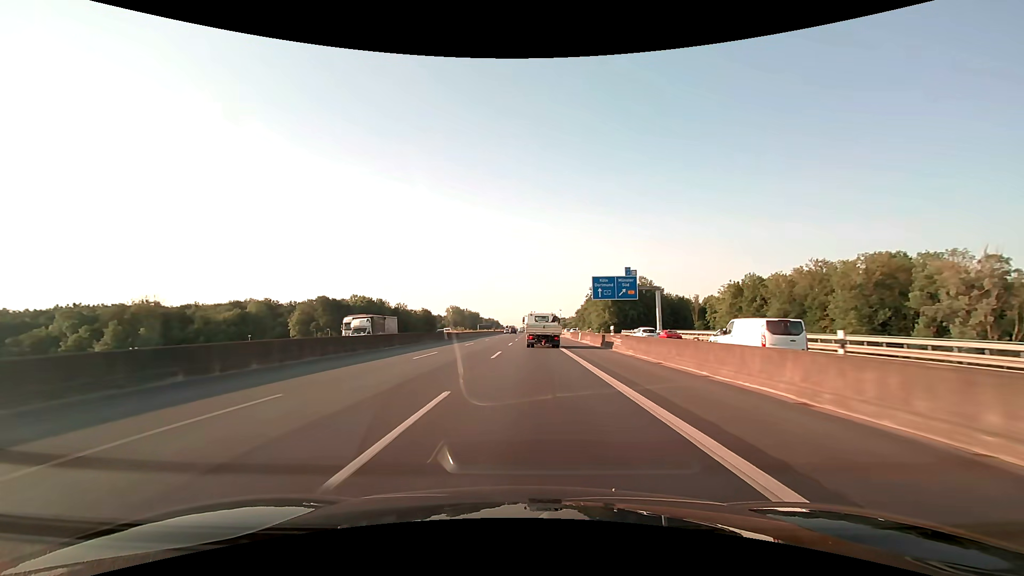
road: motorway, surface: asphalt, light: Day
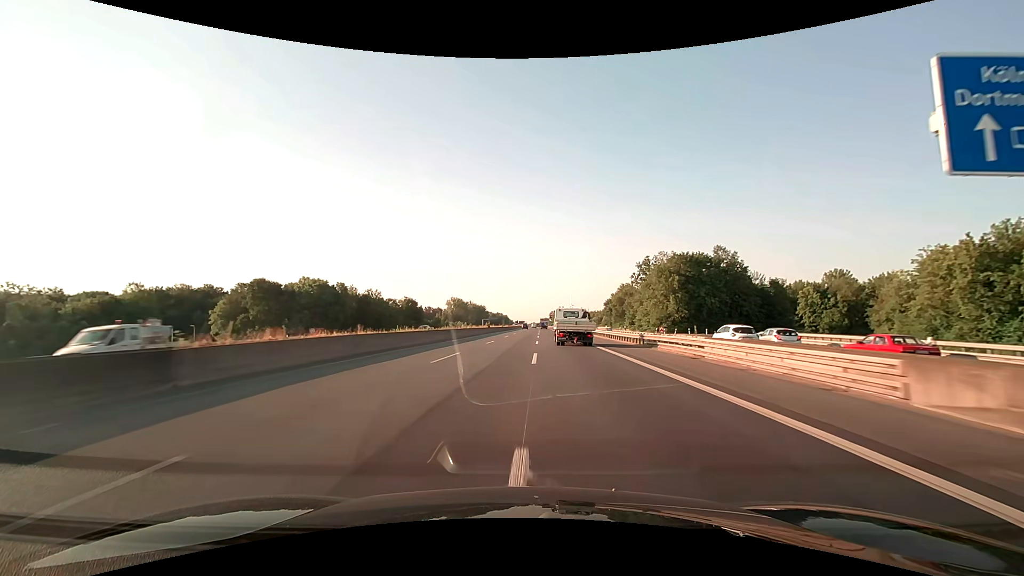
(-0.8, +60.0) m; -1°
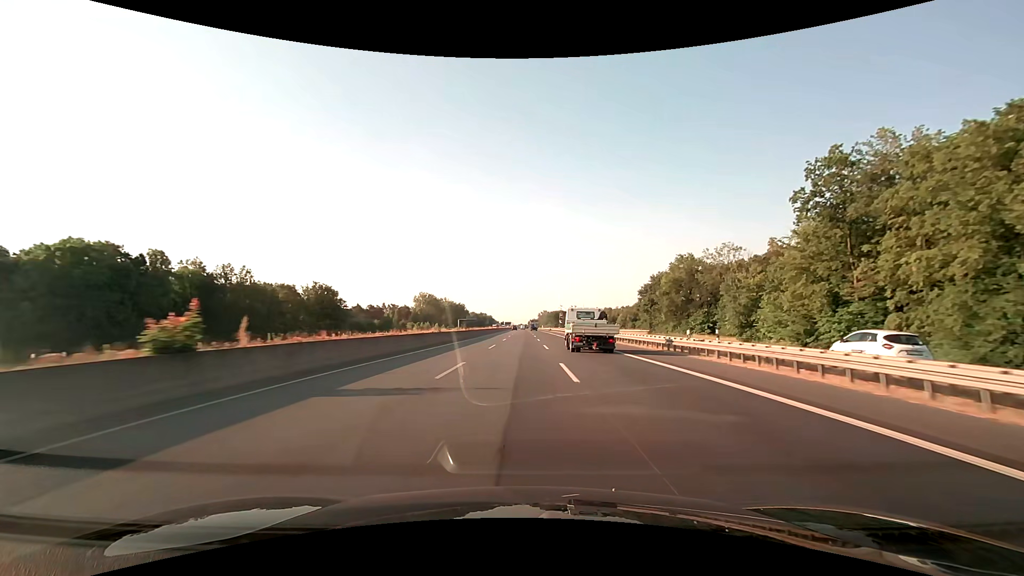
(+1.1, +77.2) m; +1°
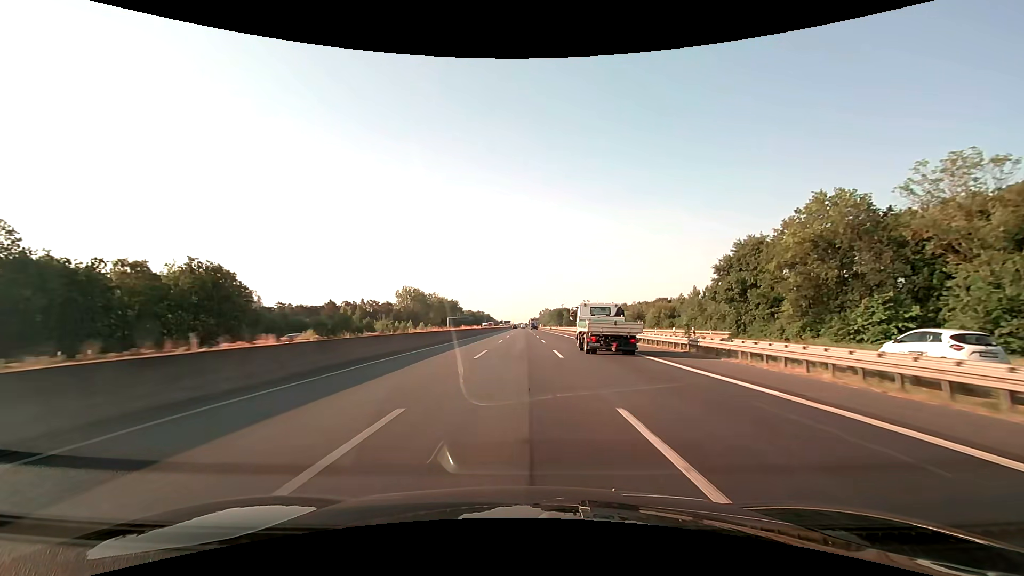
(0.0, +47.0) m; 0°
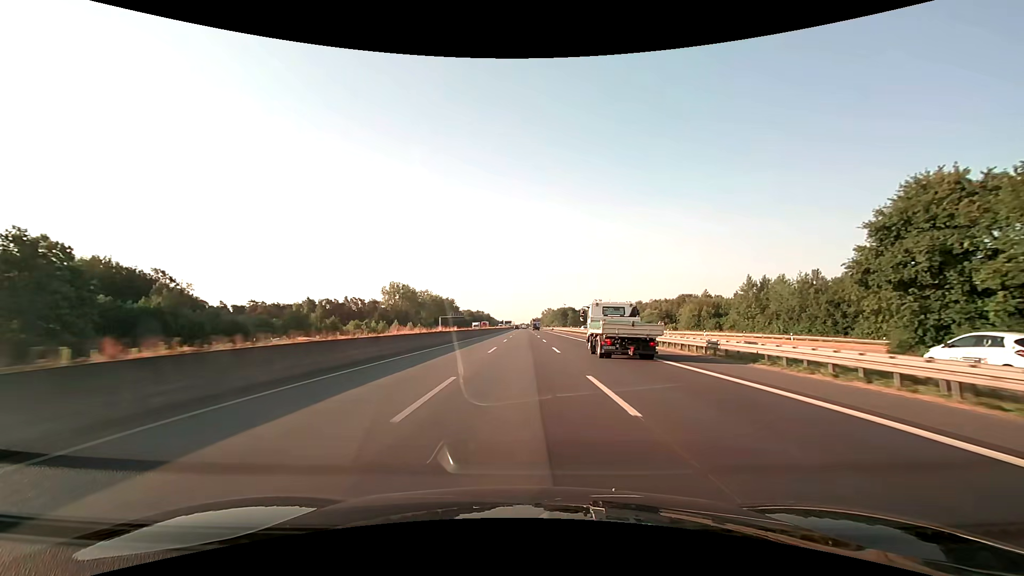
(-0.1, +31.4) m; 0°
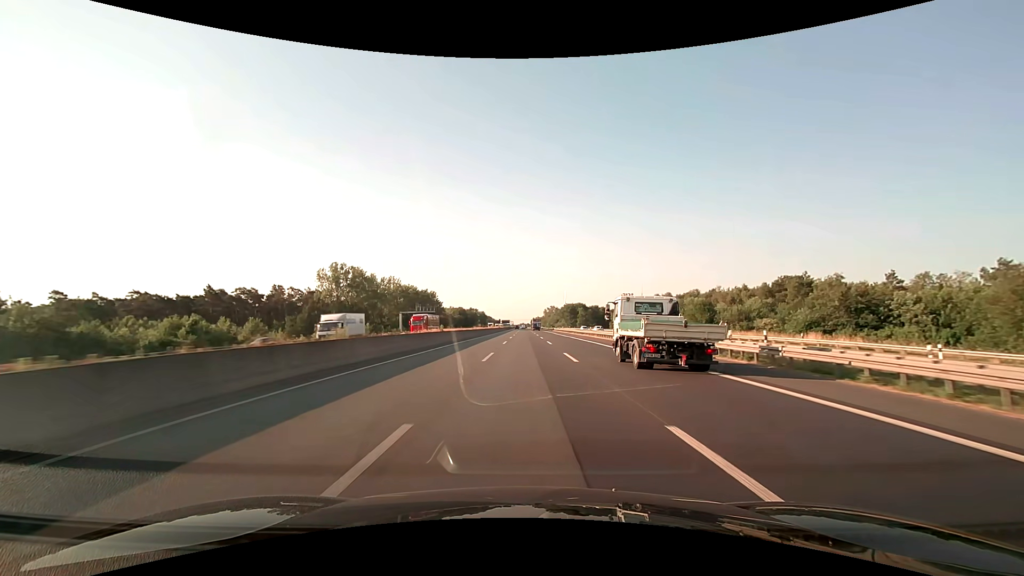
(0.0, +78.8) m; 0°
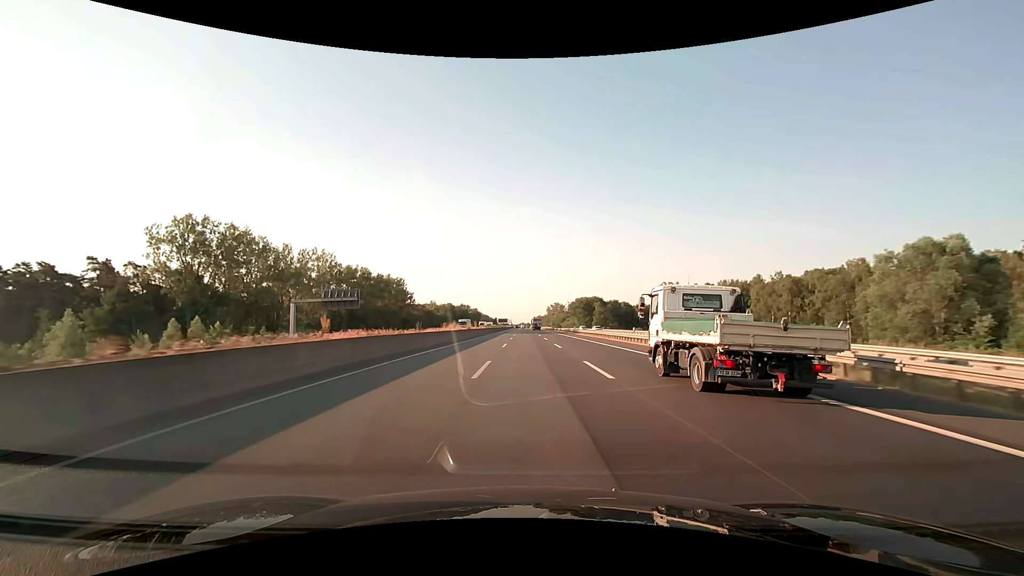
(-0.2, +79.0) m; 0°
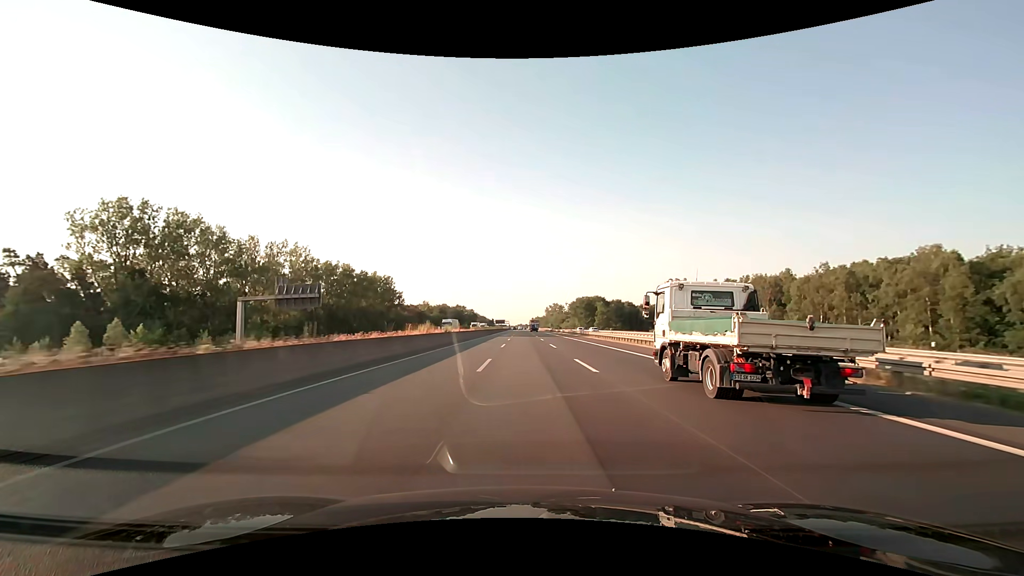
(0.0, +15.8) m; 0°
(0, +10) (0, +20) (0, +30) (0, +40) (0, +50) (0, +60) (0, +70) (0, +80) (0, +90) (0, +100) m
